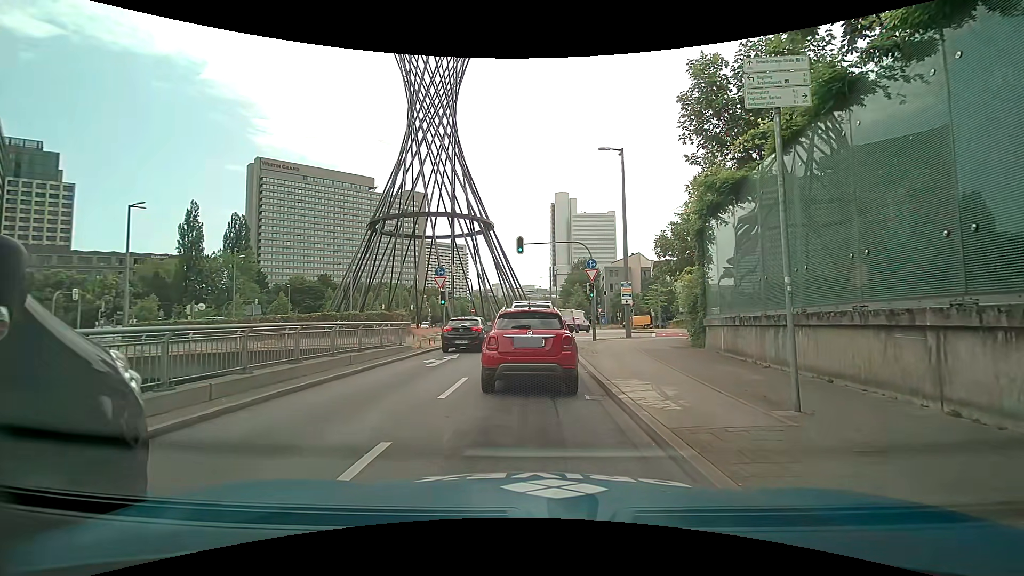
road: trunk_link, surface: asphalt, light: Day
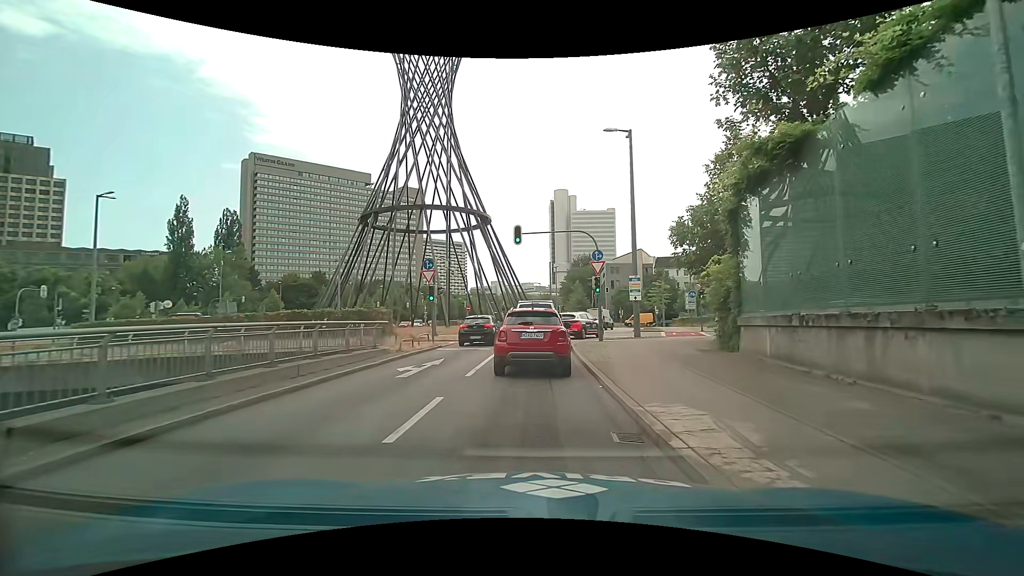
(-0.1, +3.3) m; +1°
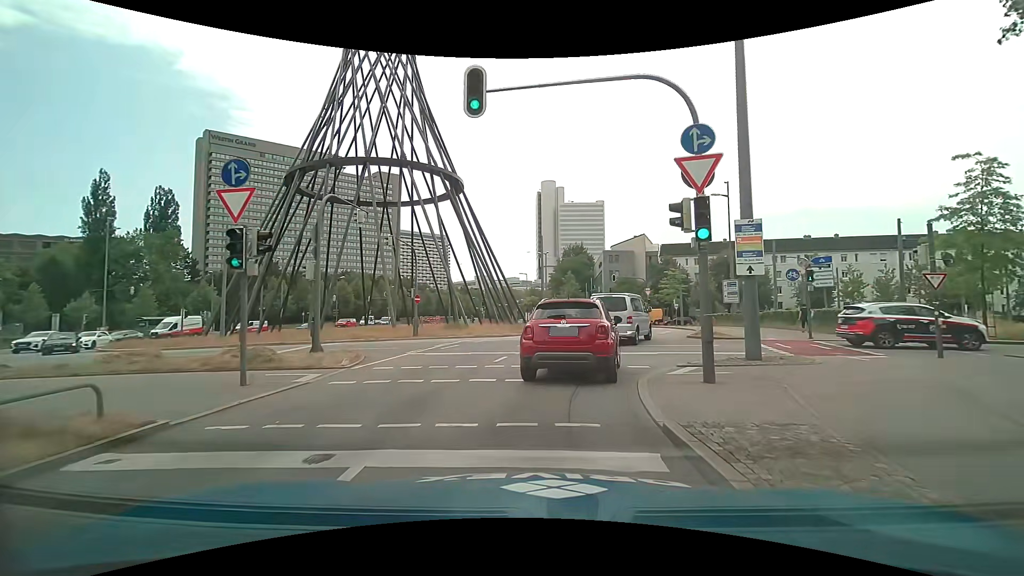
(-0.5, +17.2) m; 0°
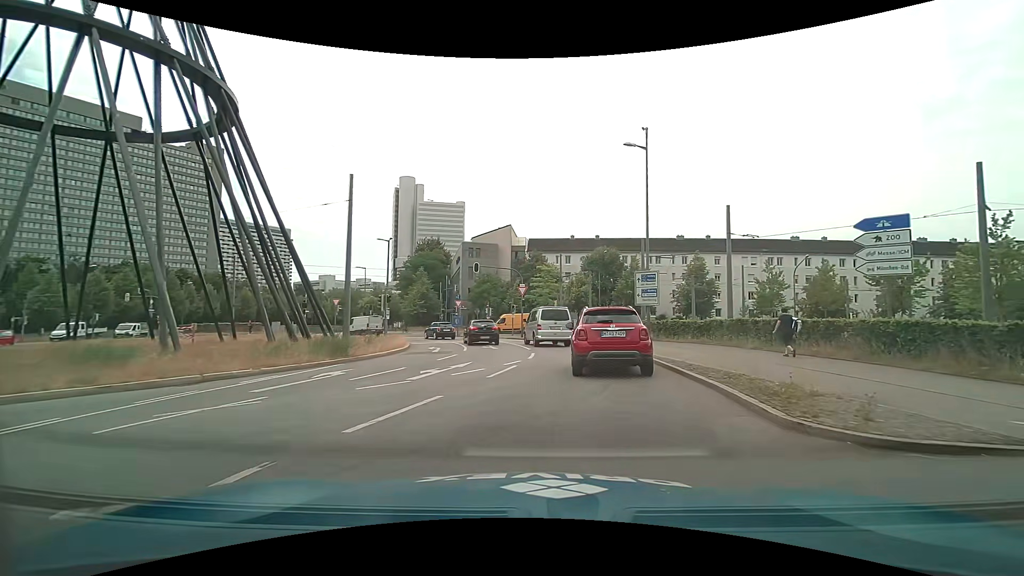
(+1.9, +18.8) m; +16°
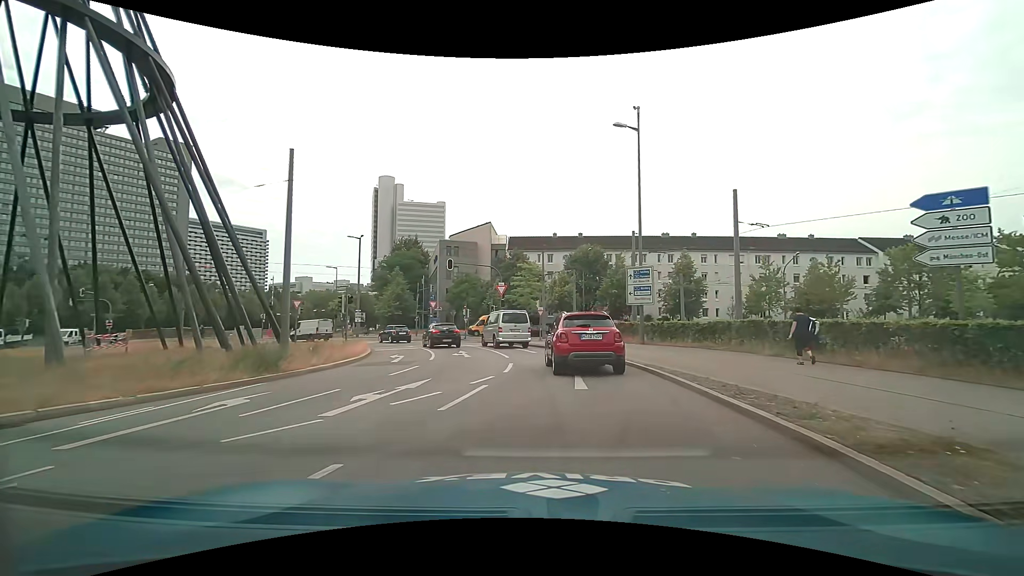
(+0.1, +3.6) m; +2°
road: primary
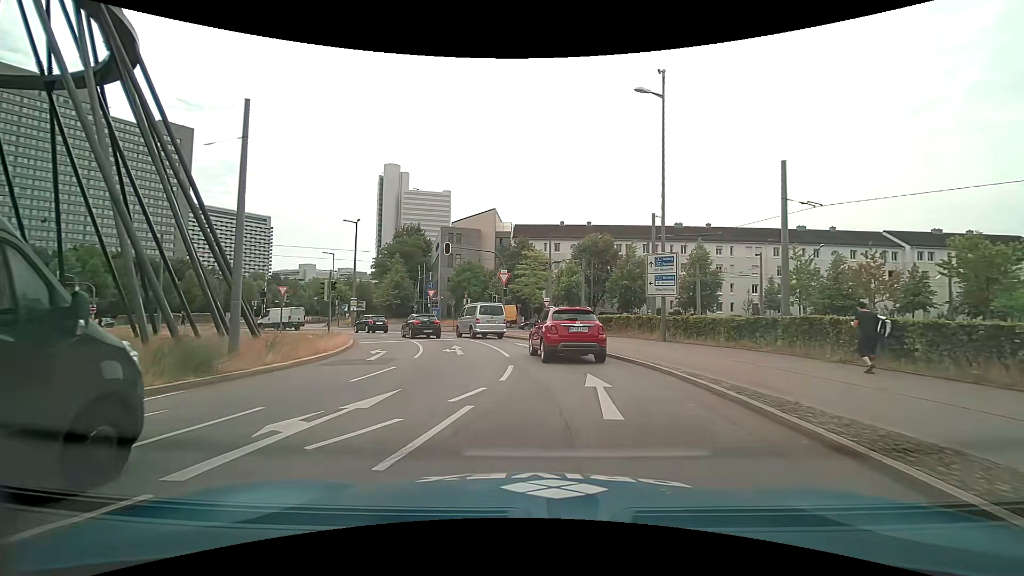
(0.0, +3.4) m; 0°
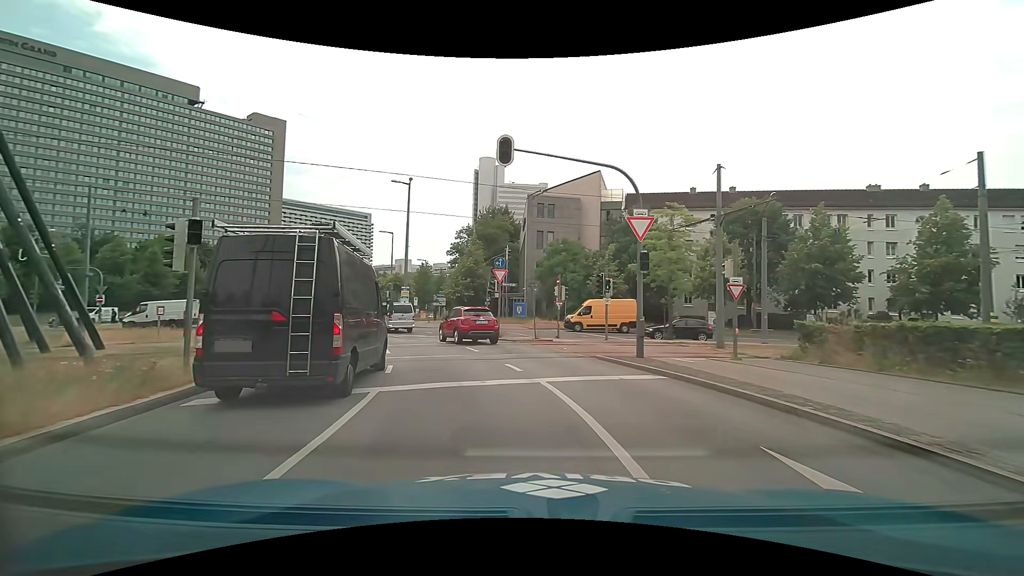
(-1.8, +18.8) m; -11°
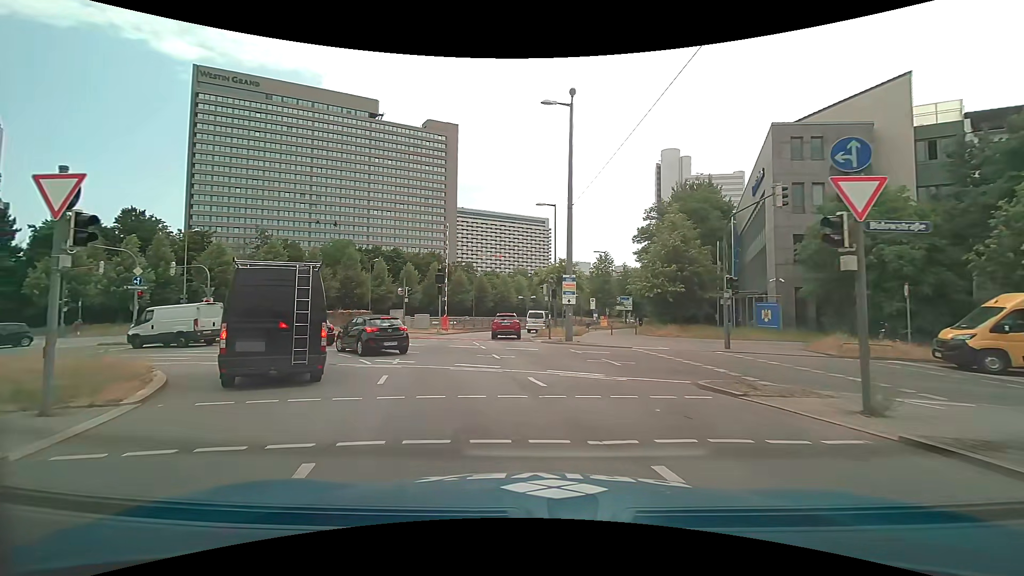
(-3.0, +18.4) m; -20°
(-1, +10) (-4, +19) (-12, +26) (-21, +29) (-31, +30) (-41, +31) (-51, +32) (-61, +32) (-71, +31) (-81, +31) m
